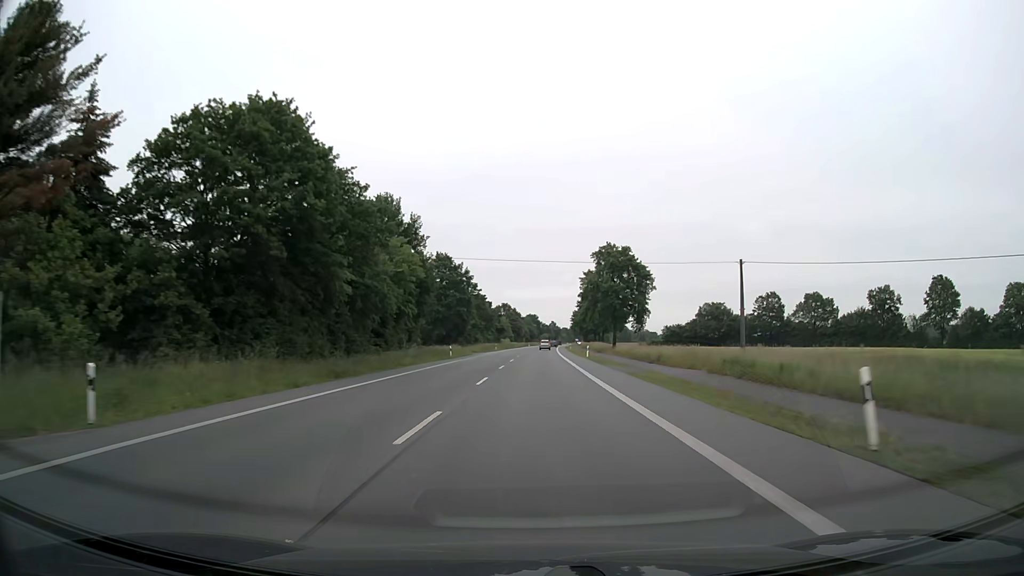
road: primary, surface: asphalt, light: Day
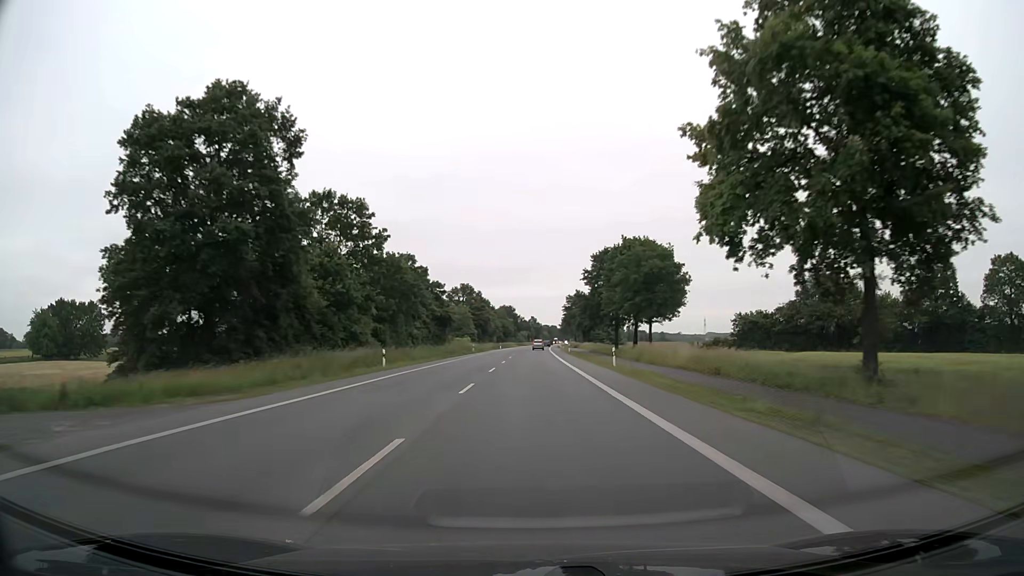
(+1.3, +75.5) m; +2°
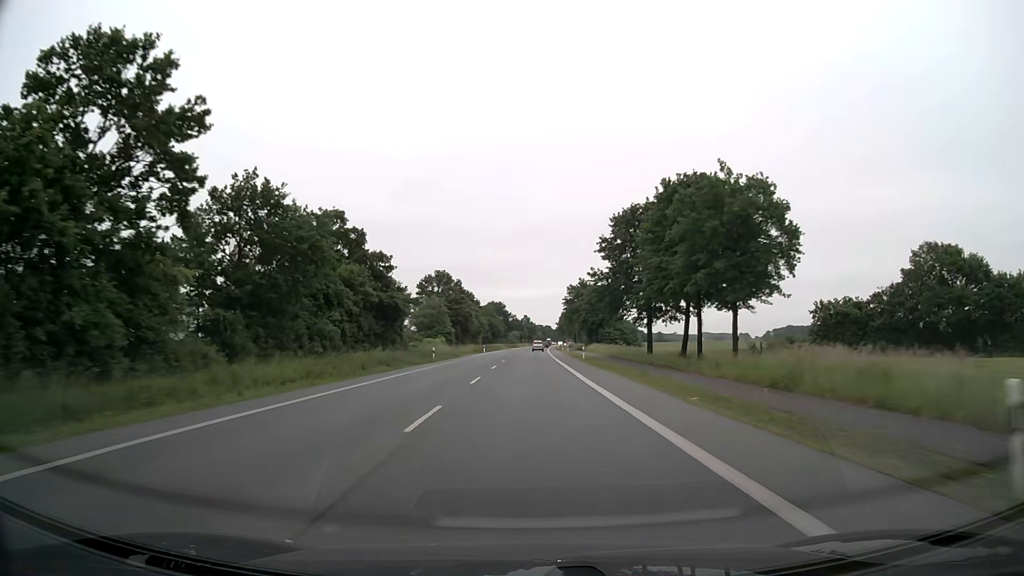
(+0.1, +30.9) m; +1°
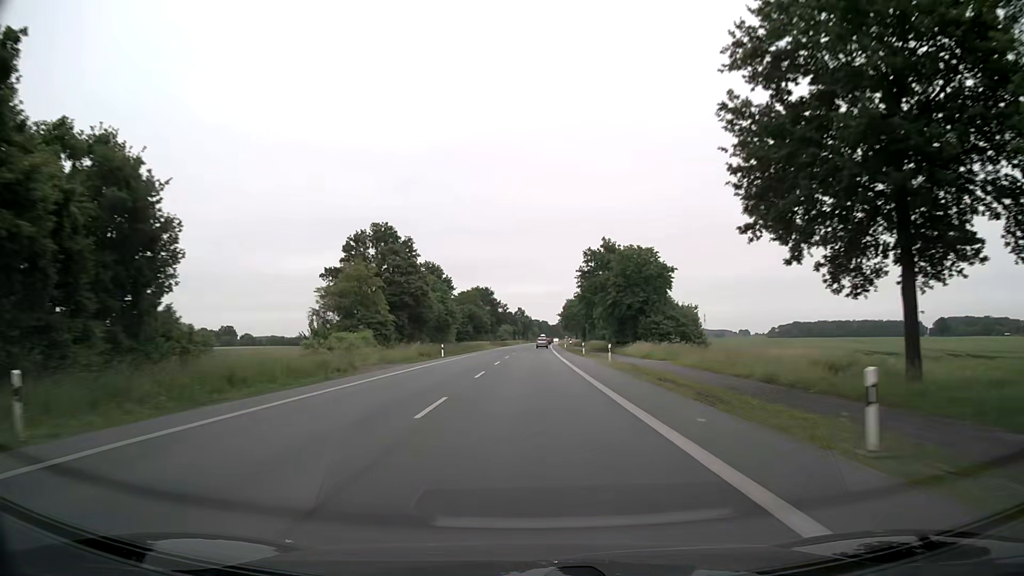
(+0.2, +46.7) m; +1°
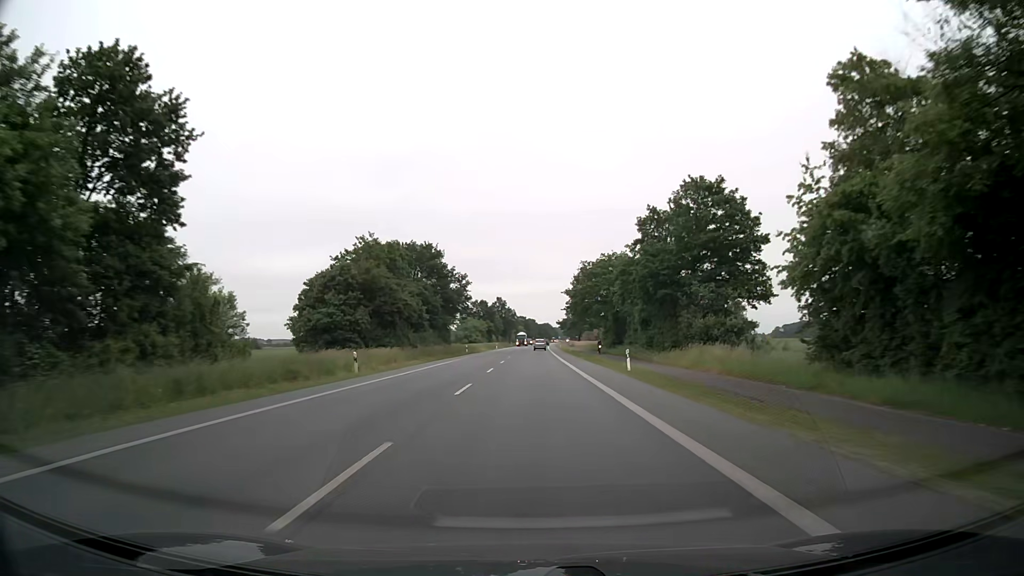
(+0.5, +78.5) m; +1°
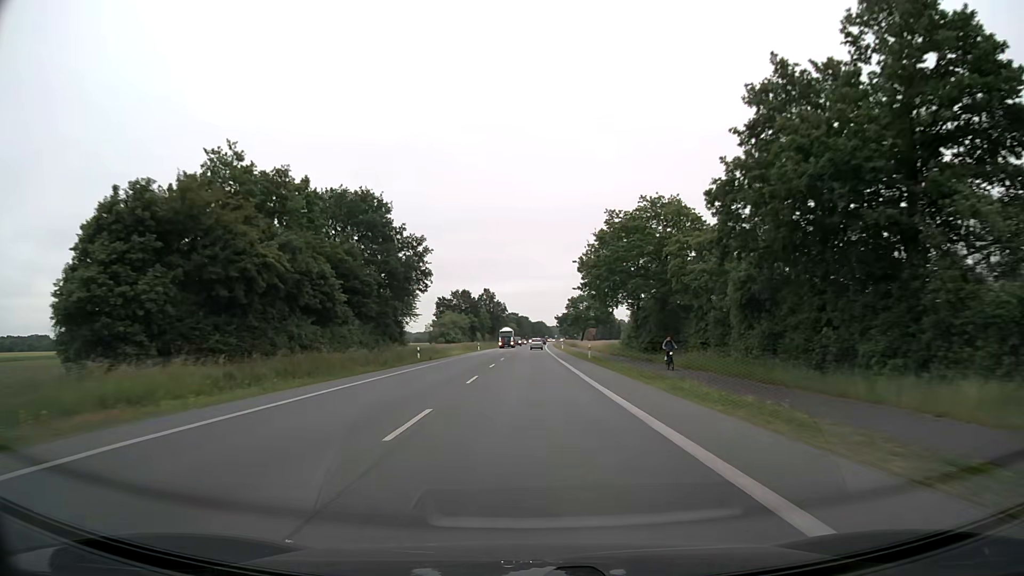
(+0.2, +31.5) m; +1°
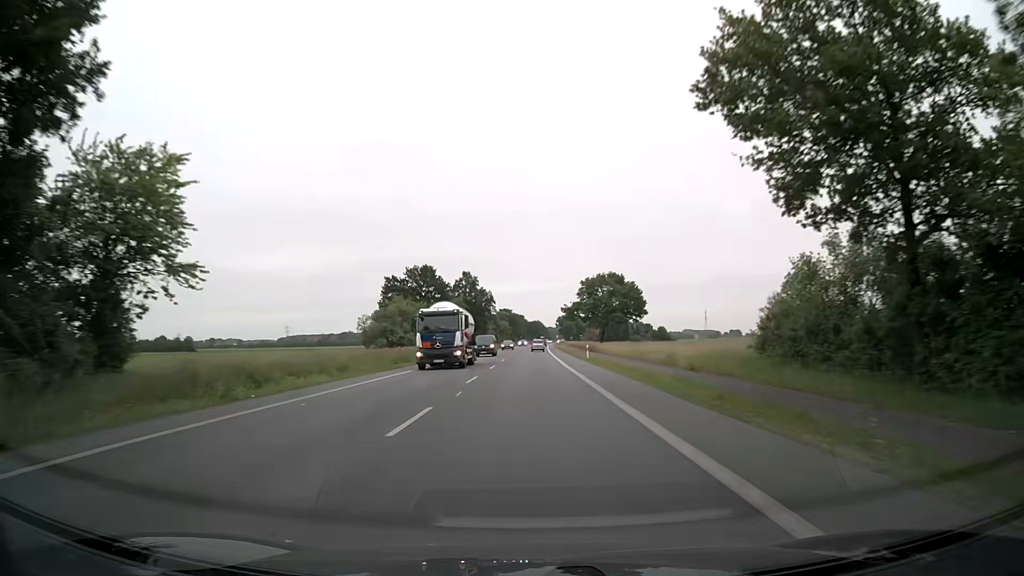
(+0.3, +47.4) m; +1°
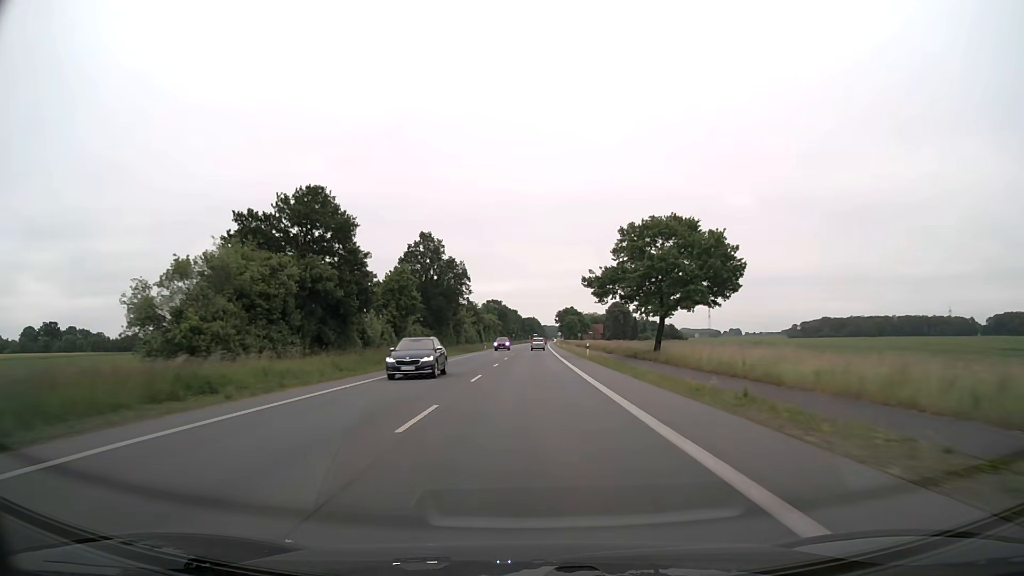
(+0.1, +47.4) m; 0°
(0, +10) (0, +20) (0, +30) (0, +40) (0, +50) (+1, +60) (+1, +70) (+1, +80) (+1, +90) (+1, +100) m
